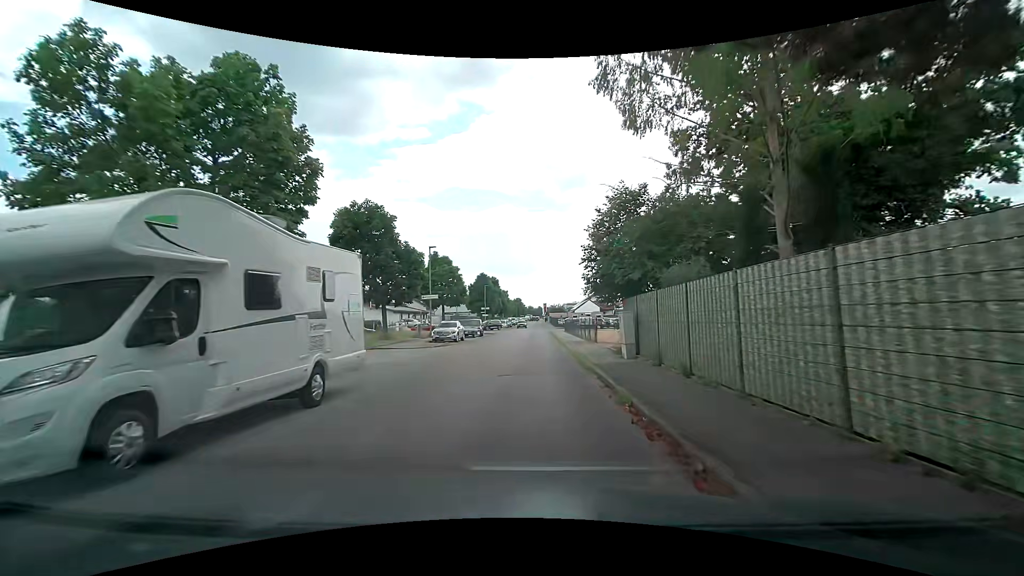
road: residential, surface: asphalt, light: Day
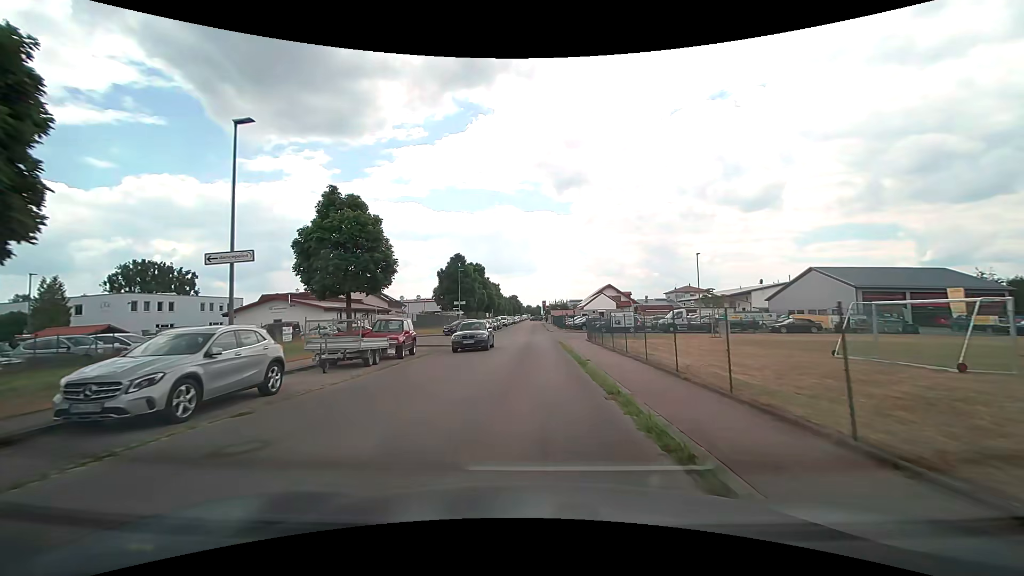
(+0.1, +27.4) m; 0°
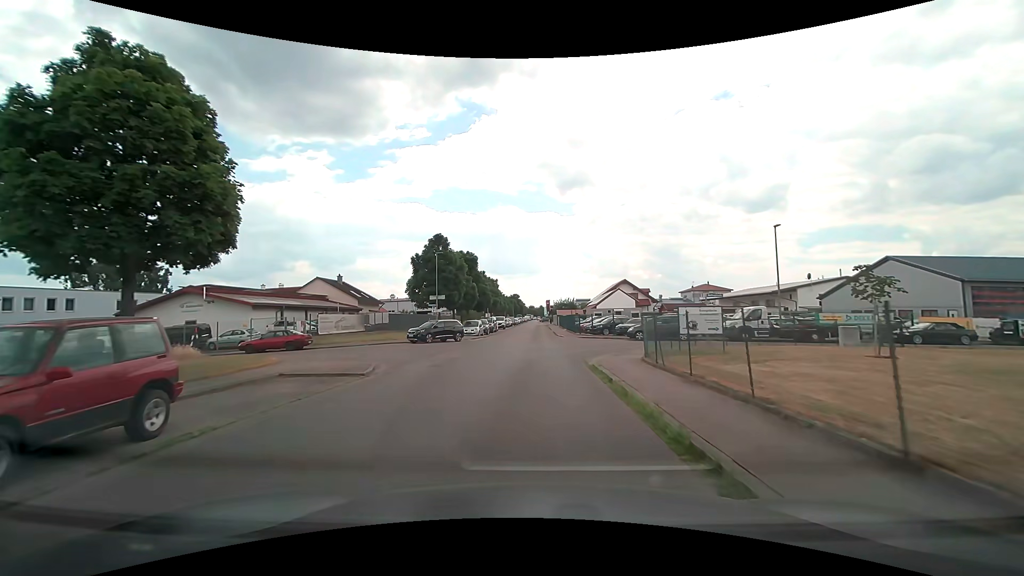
(+0.1, +15.5) m; 0°
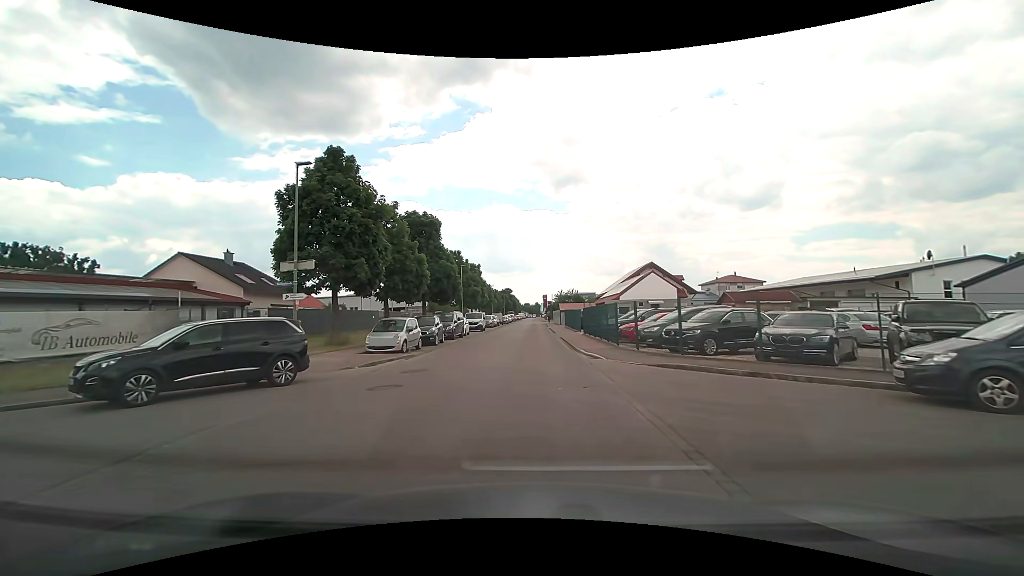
(+0.1, +25.6) m; 0°
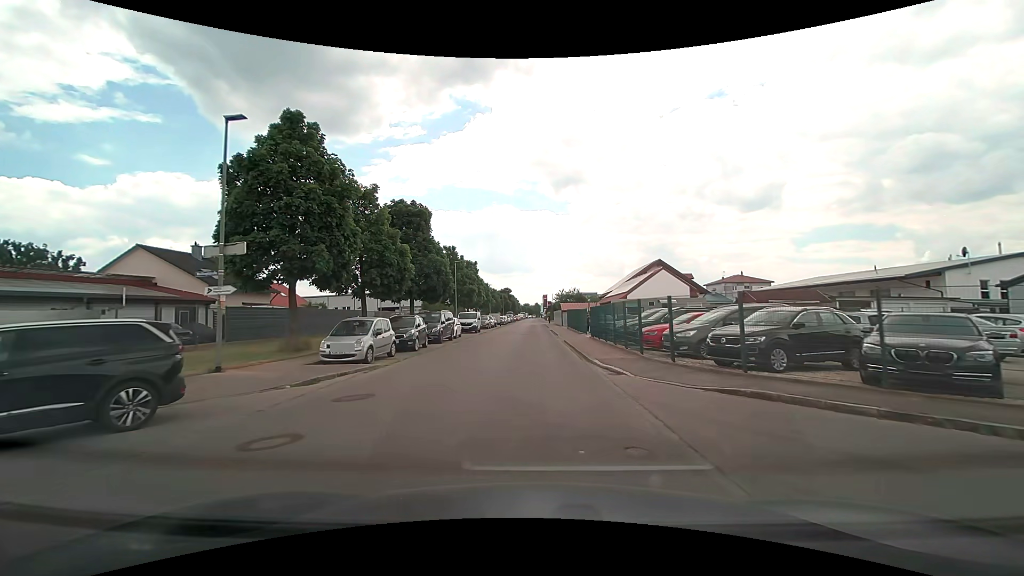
(0.0, +4.5) m; 0°
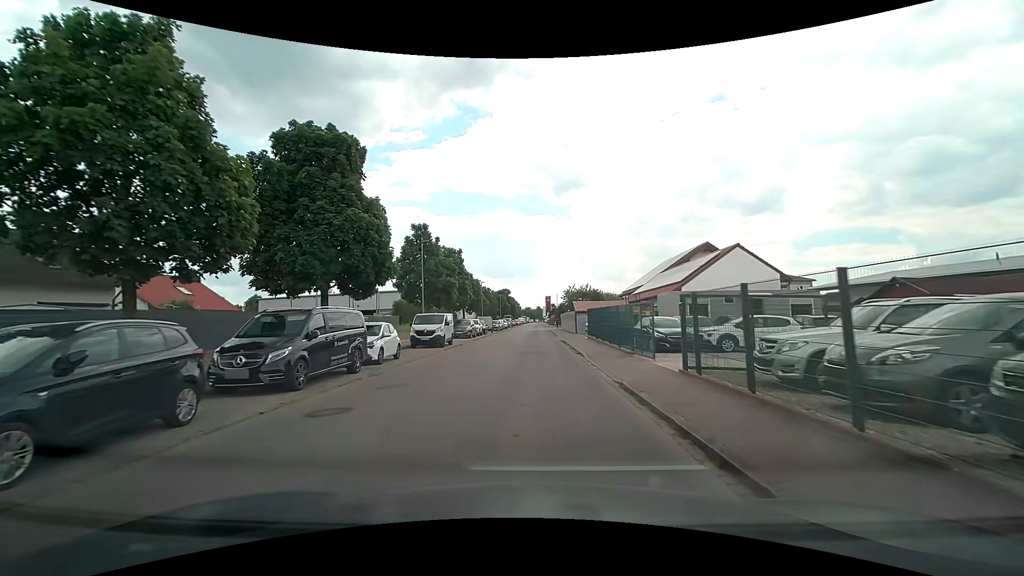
(0.0, +17.8) m; 0°
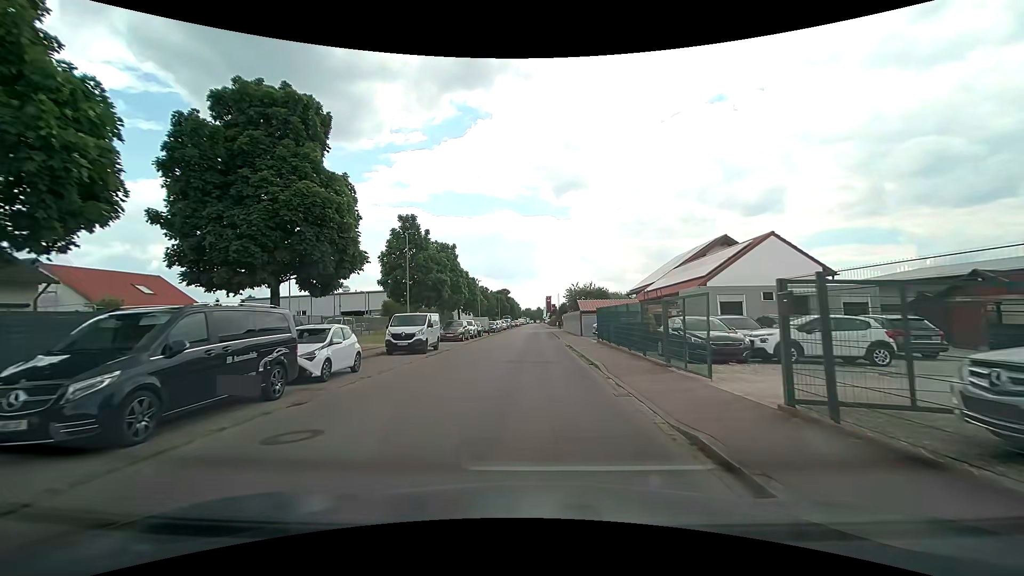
(0.0, +4.7) m; 0°
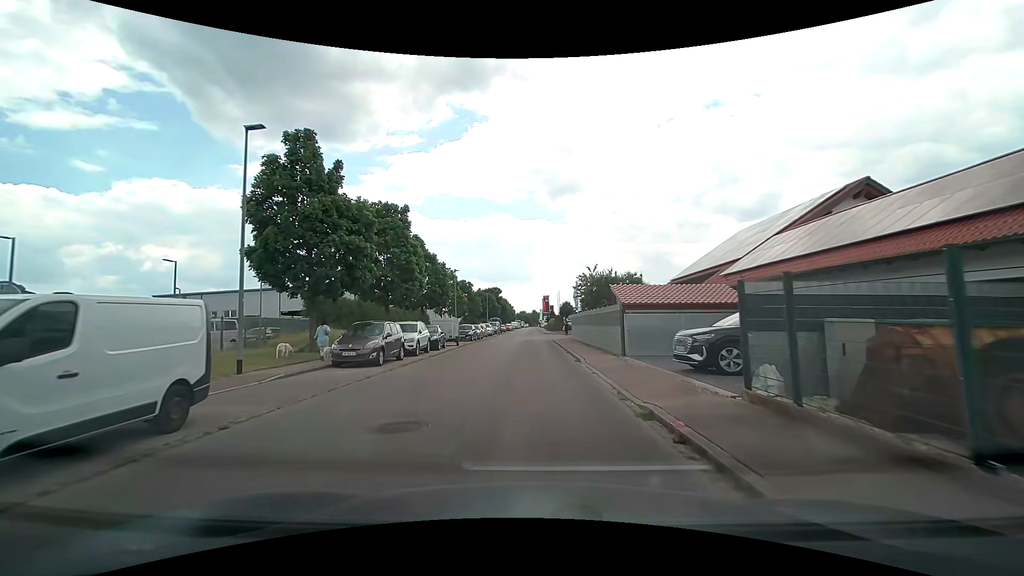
(-0.1, +19.3) m; 0°
(0, +10) (0, +20) (0, +30) (0, +40) (+1, +50) (+1, +60) (+1, +70) (+1, +80) (+1, +90) (+1, +100) m
